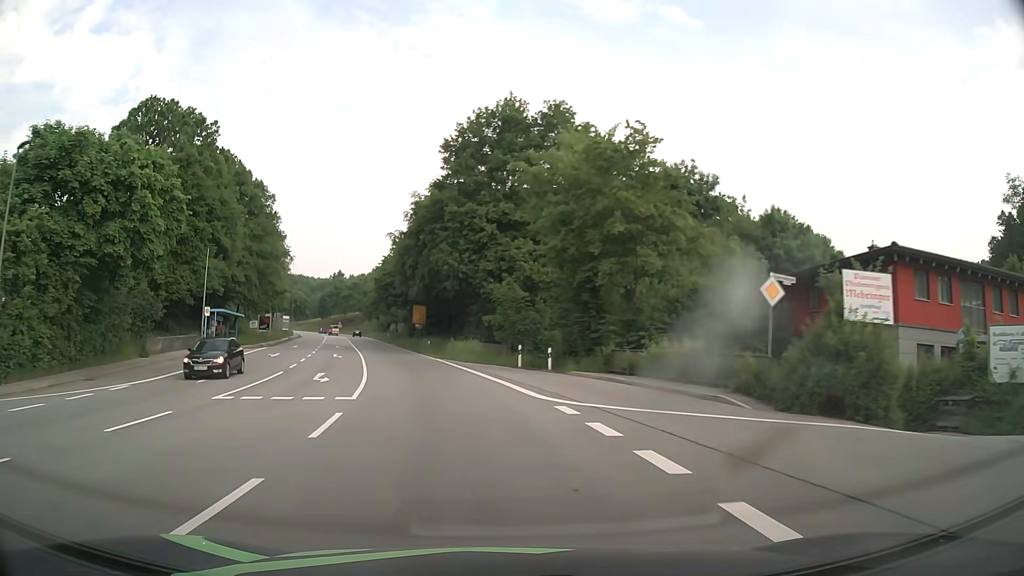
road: primary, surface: asphalt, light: Day
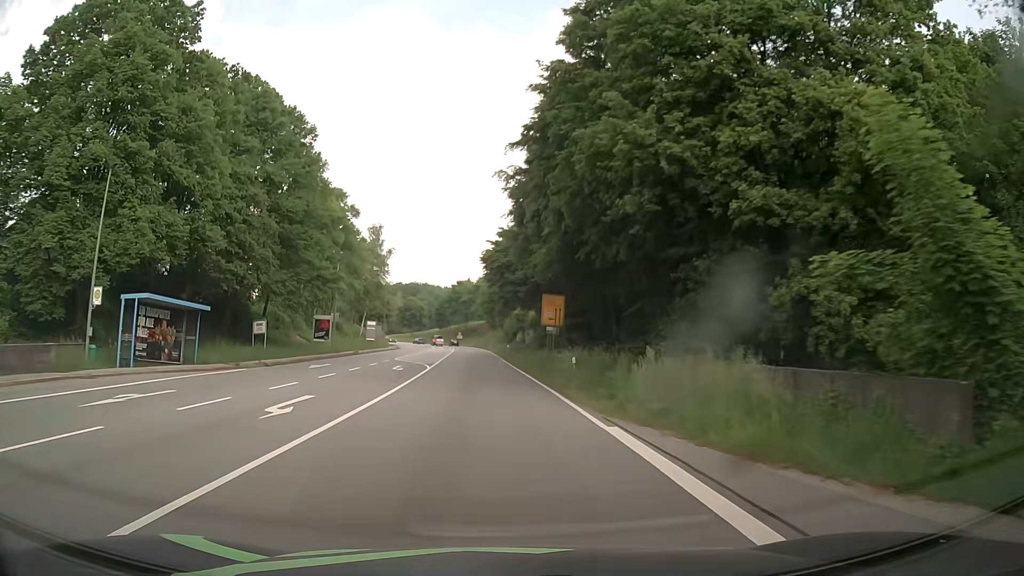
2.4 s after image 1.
(-3.6, +30.7) m; -12°
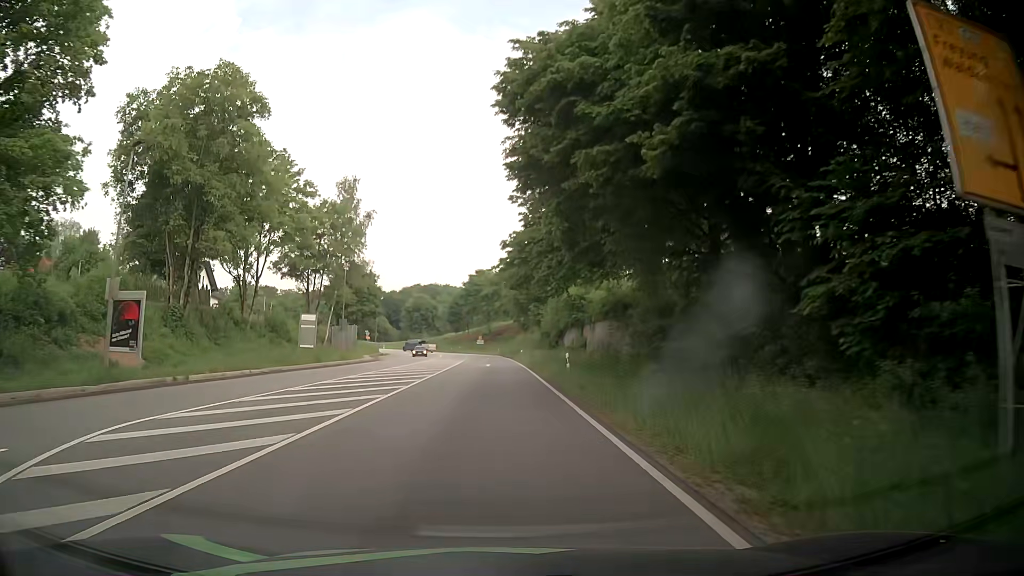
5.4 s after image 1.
(-1.2, +38.8) m; -1°
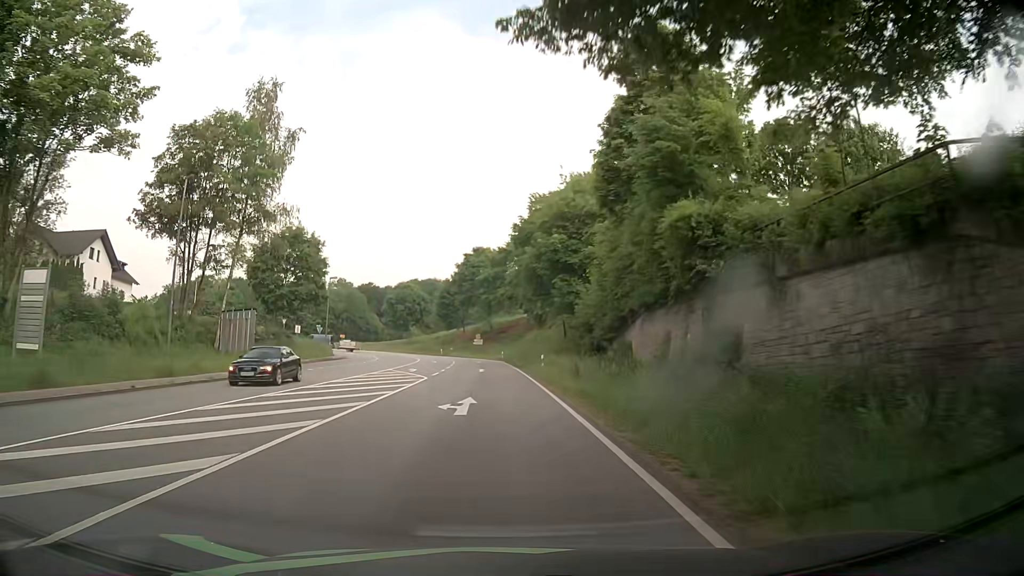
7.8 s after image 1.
(-1.1, +31.0) m; -2°
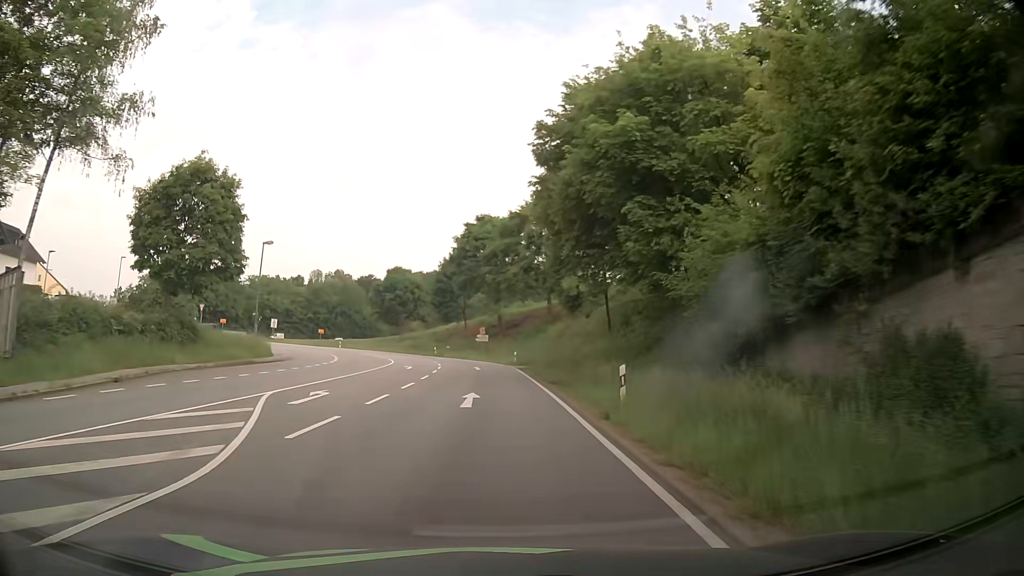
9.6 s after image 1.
(-0.3, +23.4) m; -1°
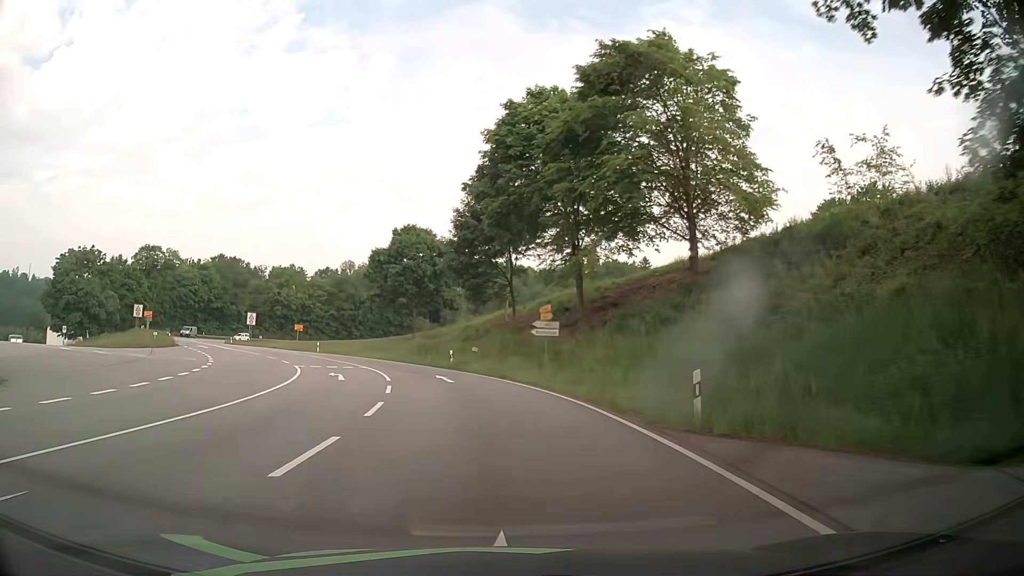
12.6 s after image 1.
(-1.4, +39.1) m; -5°
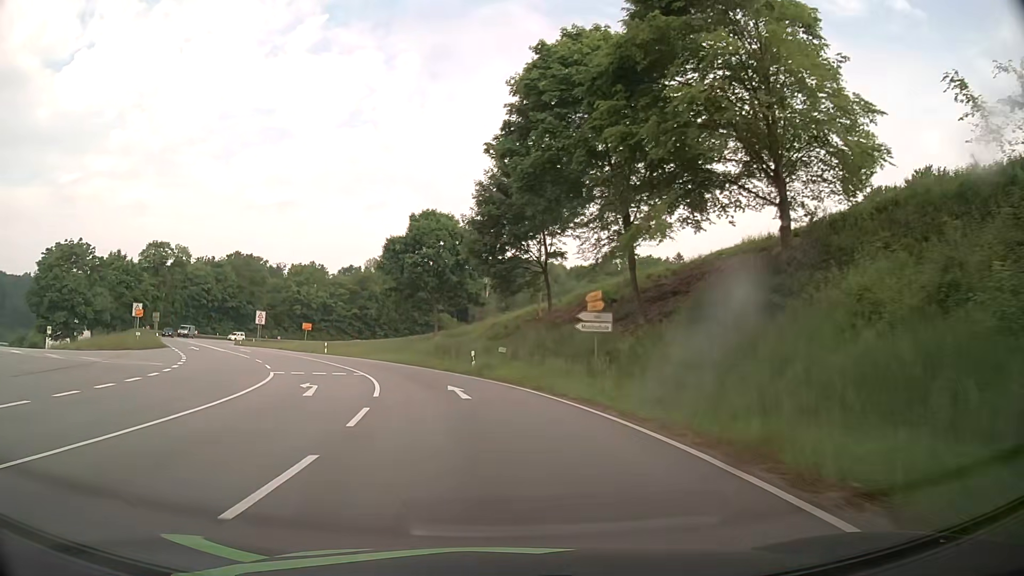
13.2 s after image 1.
(-0.2, +7.8) m; -3°
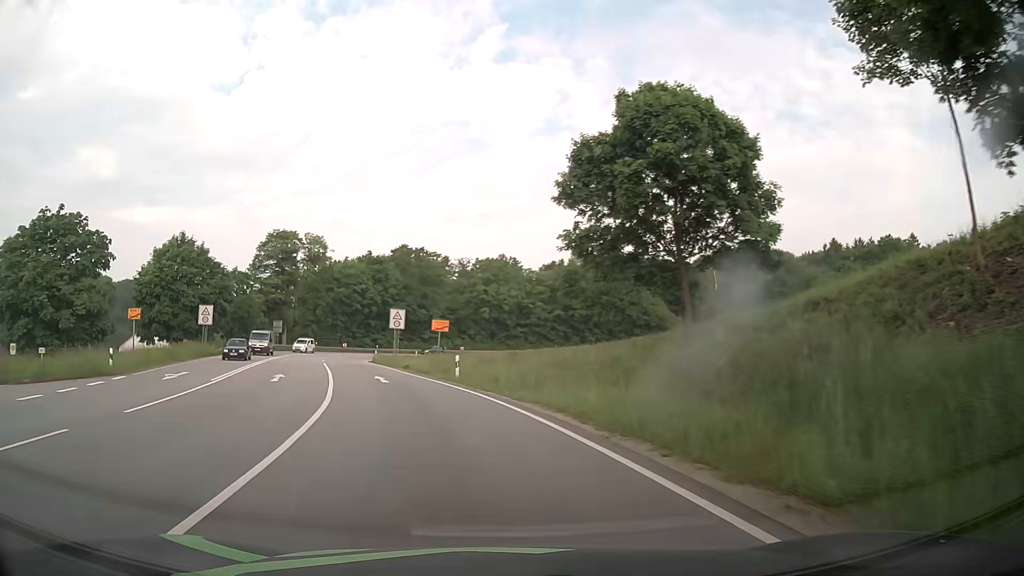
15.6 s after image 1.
(-4.1, +30.8) m; -18°
(-1, +10) (-2, +20) (-5, +29) (-8, +39) (-11, +49) (-14, +58) (-16, +68) (-17, +78) (-16, +88) (-13, +98) m
